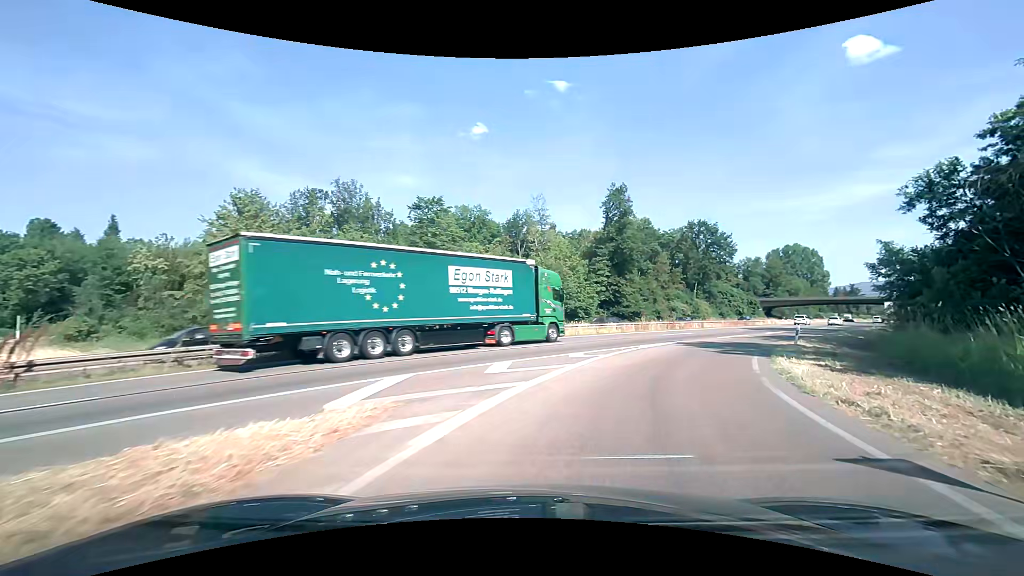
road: trunk_link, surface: asphalt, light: Day
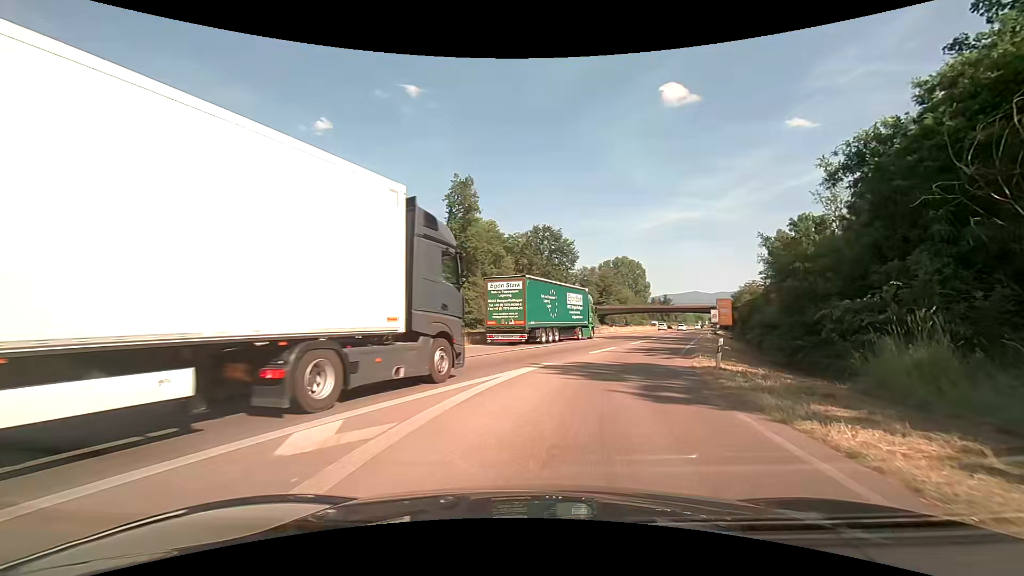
(+1.8, +11.2) m; +17°
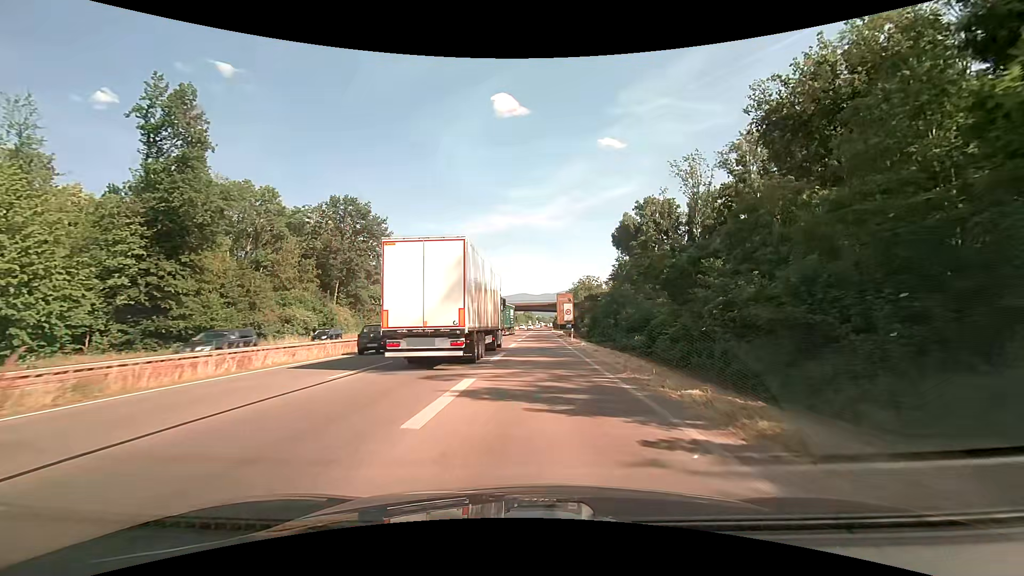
(+5.9, +27.4) m; +20°
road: trunk
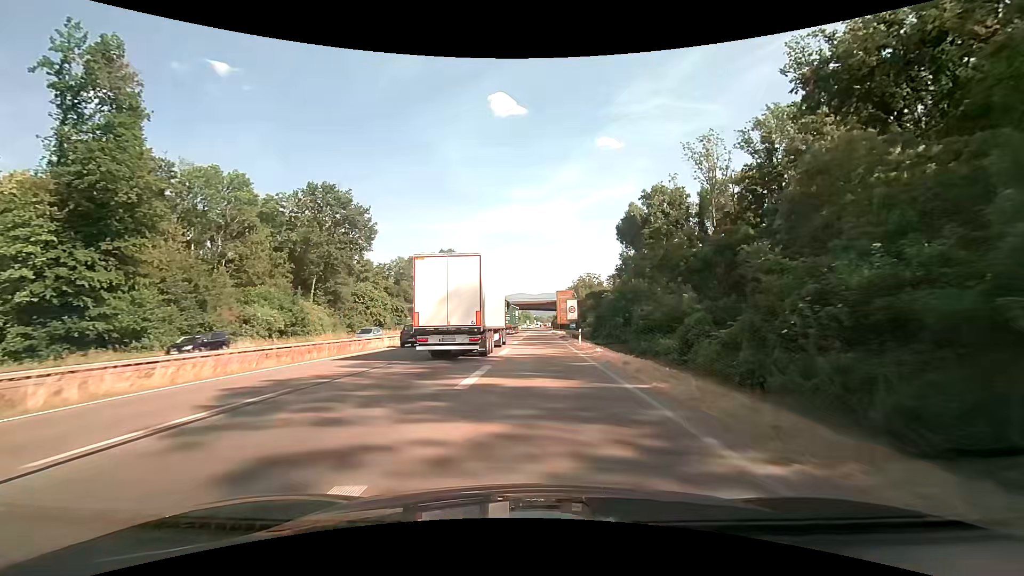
(0.0, +8.3) m; 0°
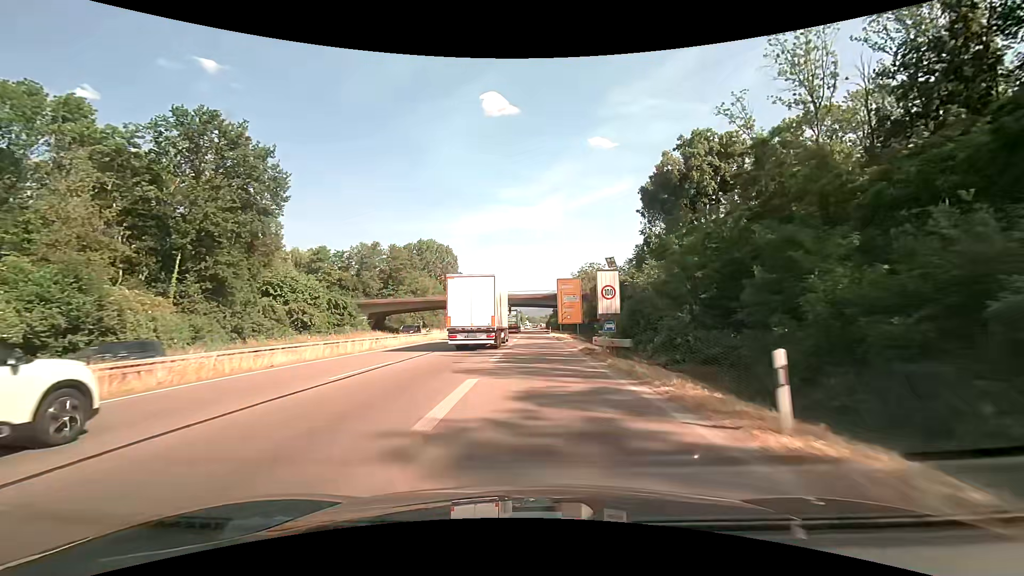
(+0.2, +28.4) m; +1°
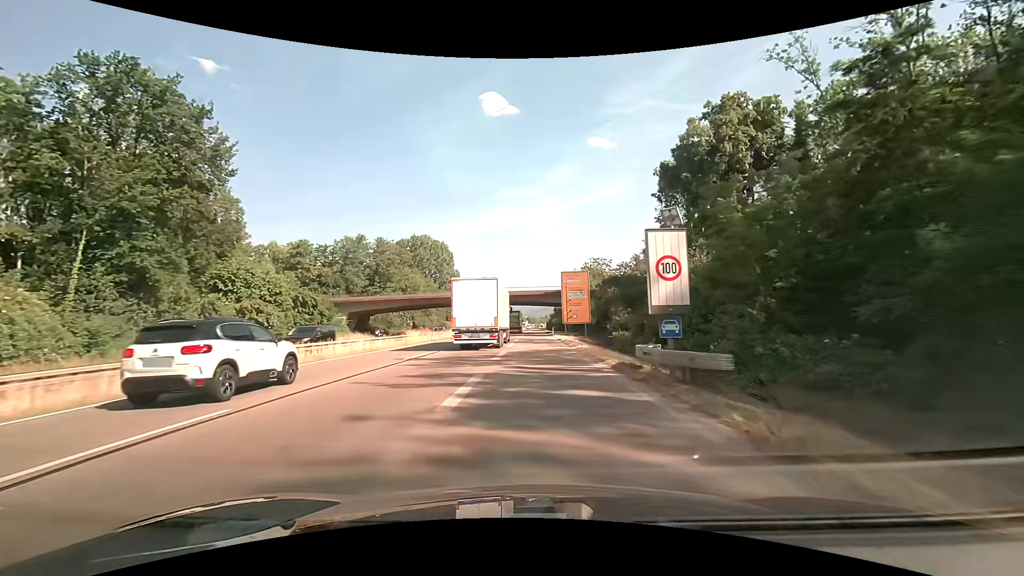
(0.0, +10.6) m; 0°
(0, +10) (0, +20) (0, +30) (0, +40) (0, +50) (0, +60) (0, +70) (0, +80) (-1, +90) (-1, +100) m
